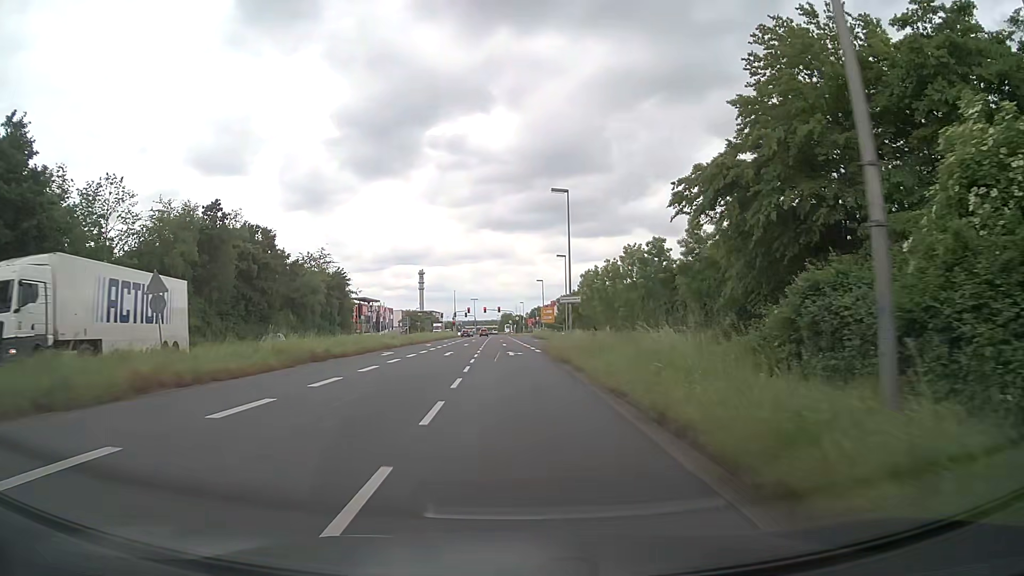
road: primary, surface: asphalt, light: Day
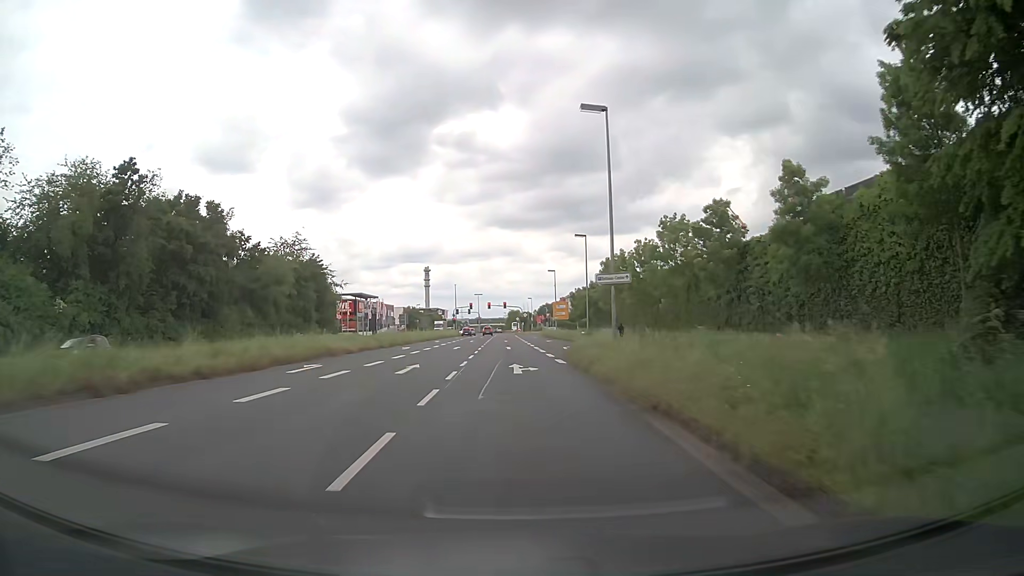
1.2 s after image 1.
(0.0, +16.1) m; 0°
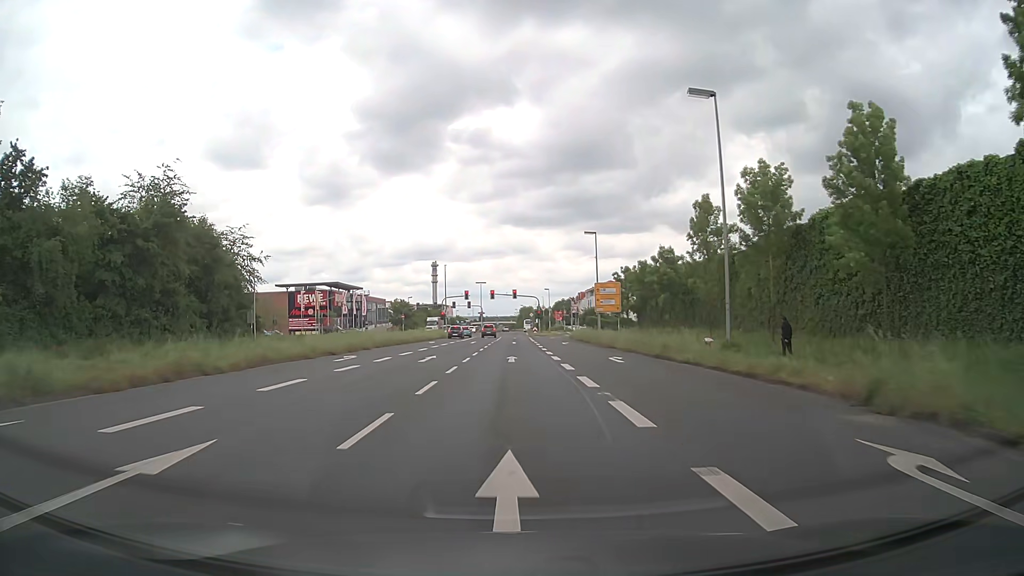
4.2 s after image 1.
(-0.5, +40.3) m; -1°
(0, +10) (0, +20) (0, +30) (0, +40) (0, +50) (0, +60) (0, +70) (0, +80) (0, +90) (0, +100) m
